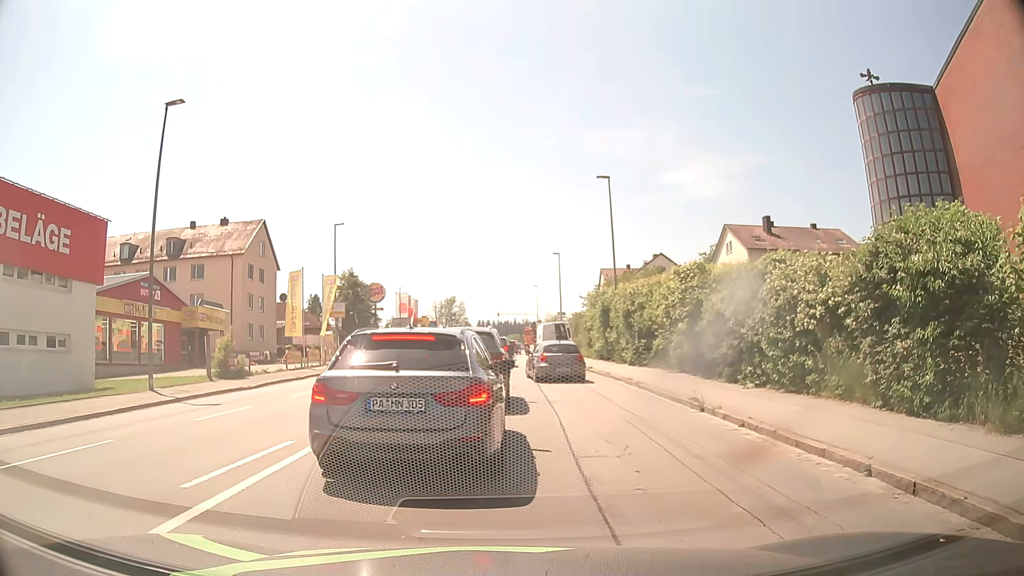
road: tertiary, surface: asphalt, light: Day
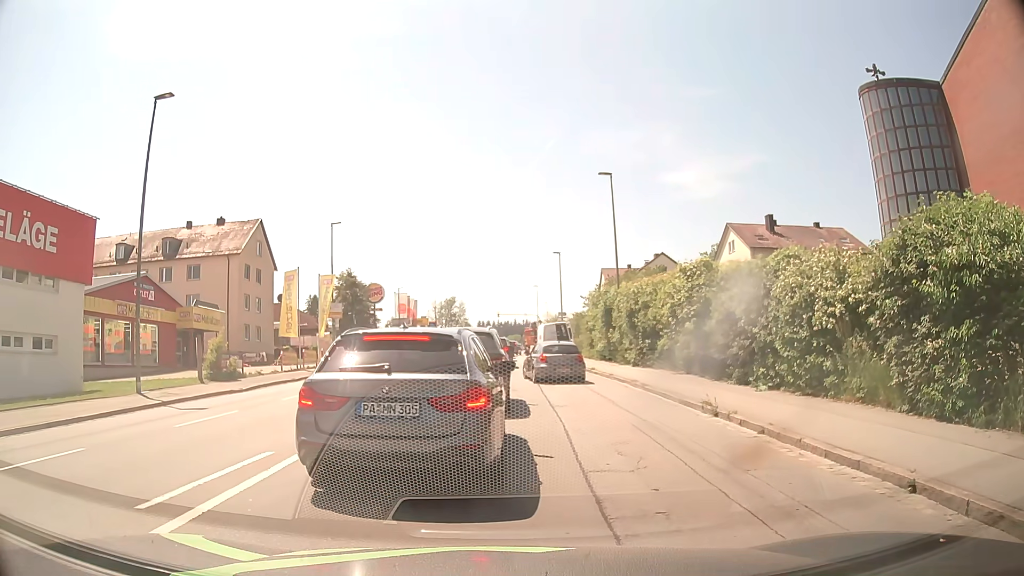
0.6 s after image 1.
(0.0, +0.9) m; -2°
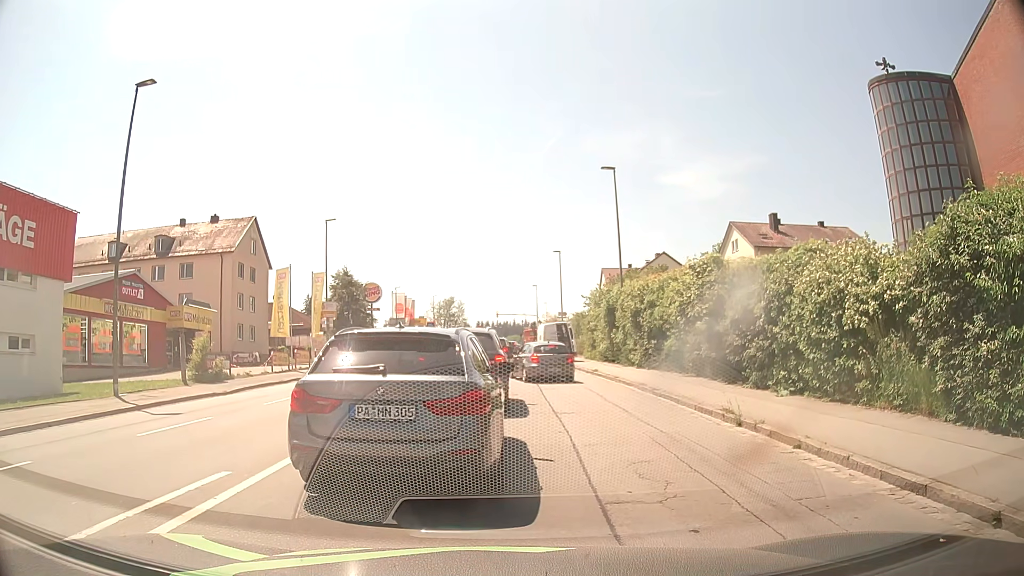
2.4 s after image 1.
(0.0, +1.3) m; 0°
